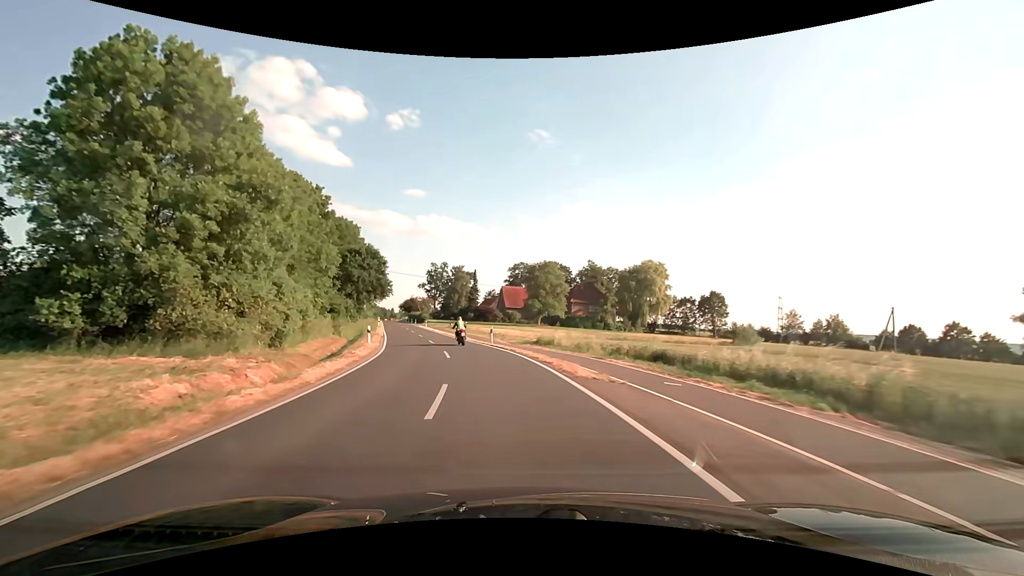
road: tertiary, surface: asphalt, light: Day
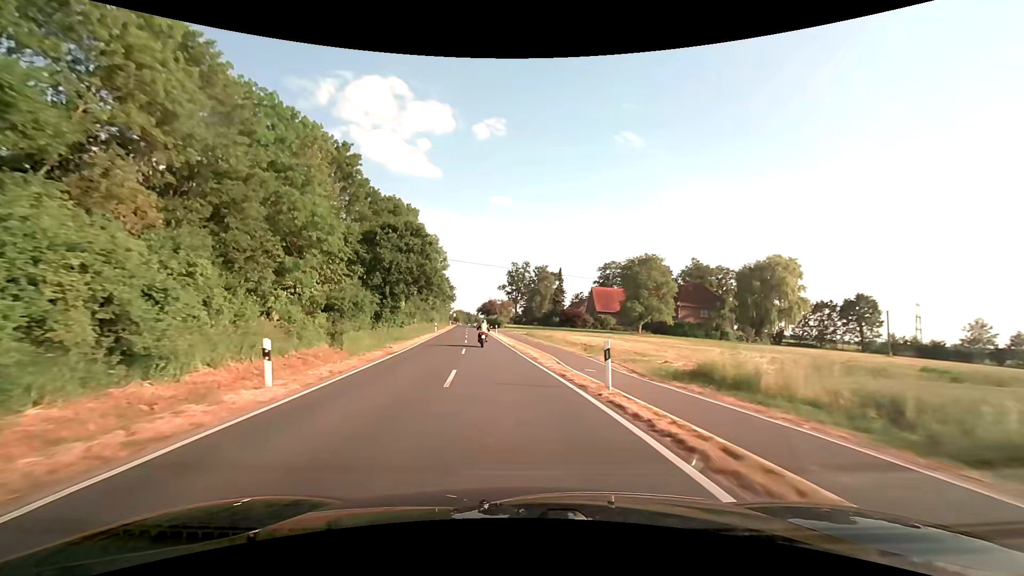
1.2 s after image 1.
(-1.8, +20.1) m; -10°
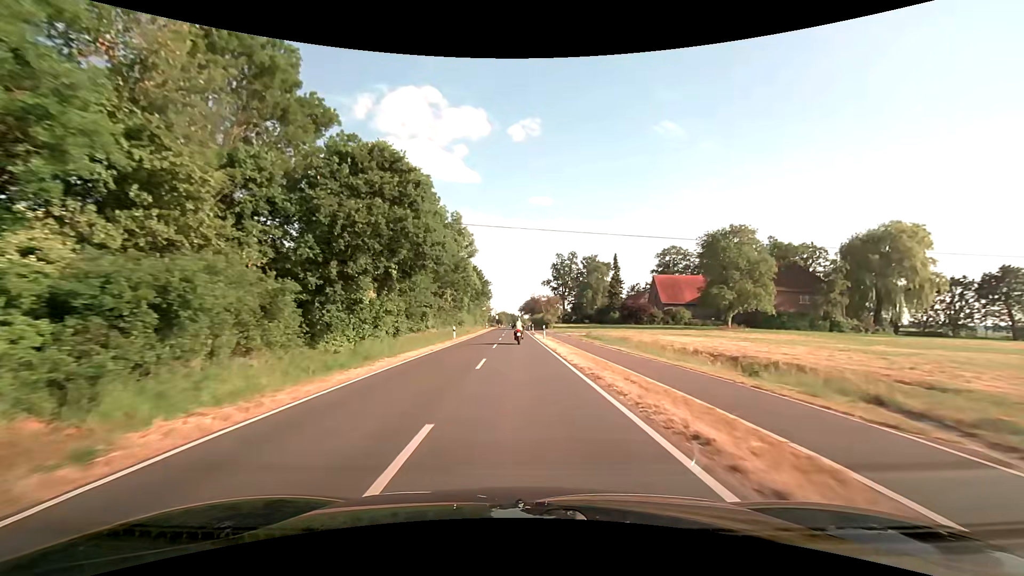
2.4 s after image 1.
(-1.2, +20.3) m; -5°
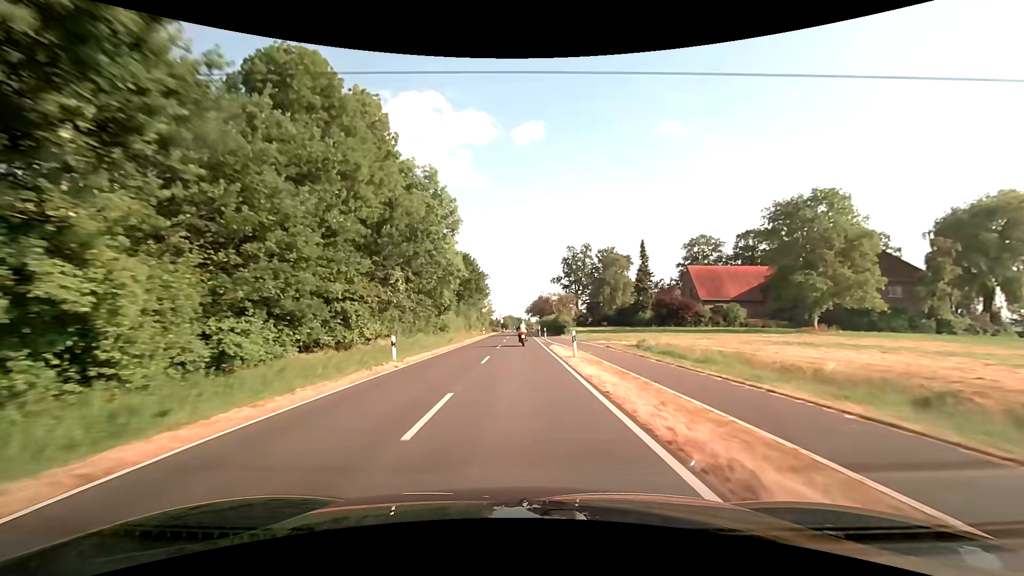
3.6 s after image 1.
(-0.2, +20.8) m; -1°
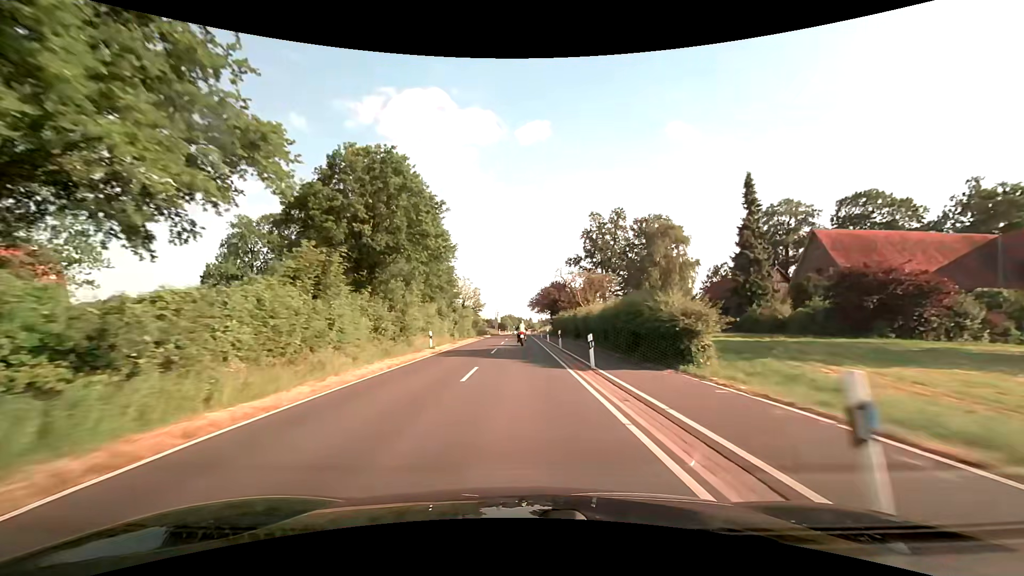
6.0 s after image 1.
(-0.4, +42.1) m; 0°
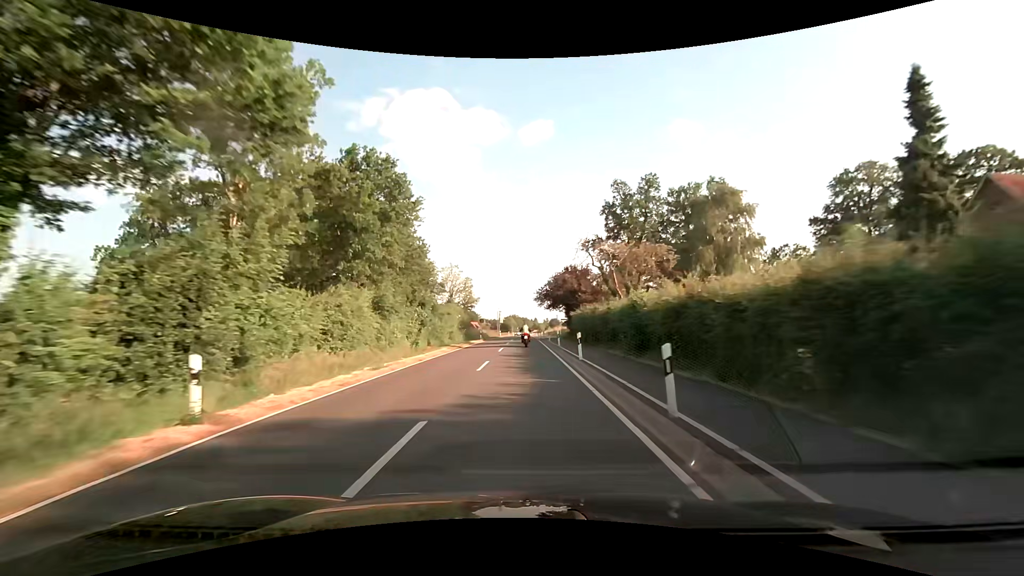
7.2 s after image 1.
(0.0, +20.8) m; -1°
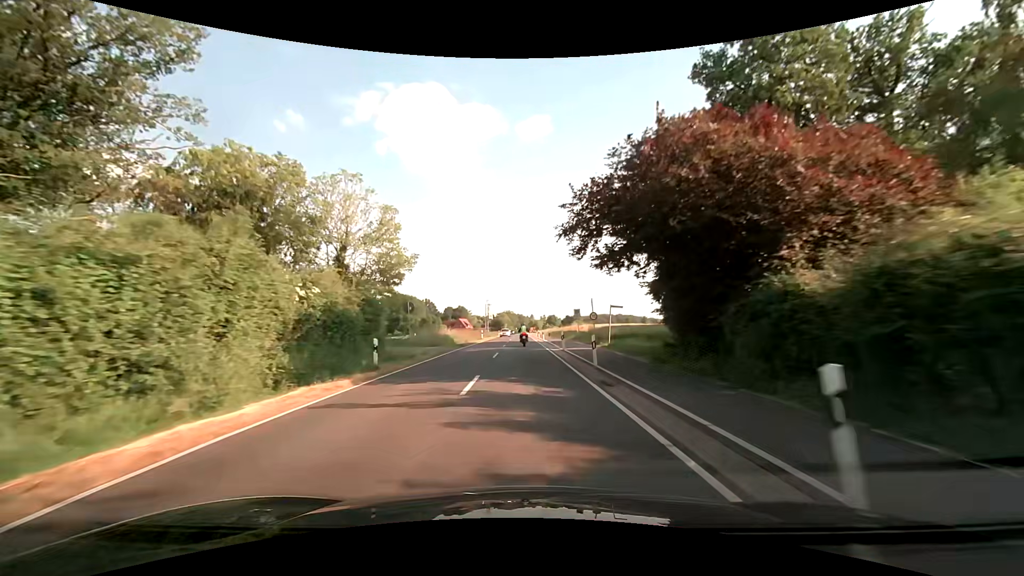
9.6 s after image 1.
(-0.1, +41.3) m; +1°
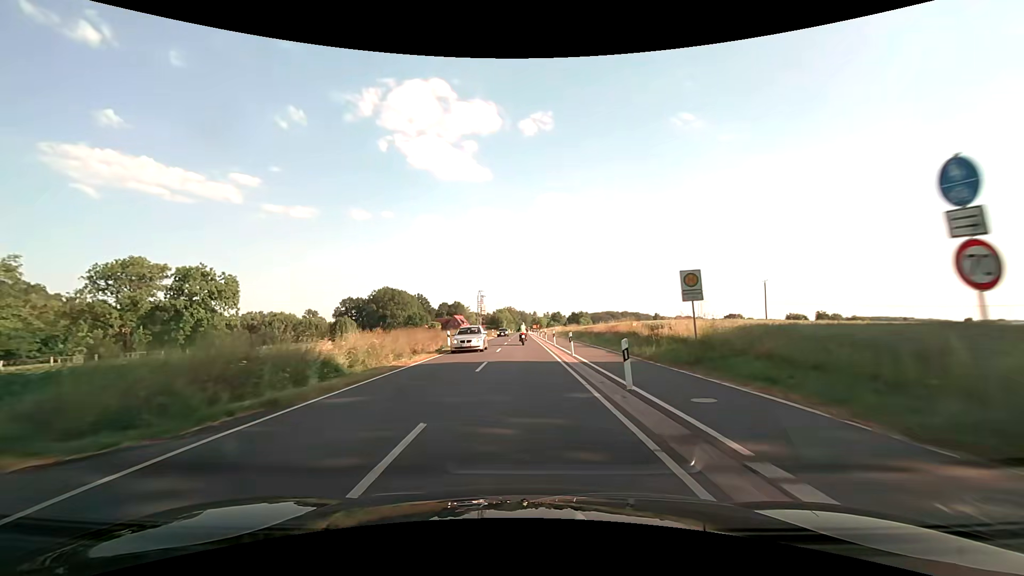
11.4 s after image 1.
(-0.1, +30.8) m; 0°
(0, +10) (0, +20) (0, +30) (0, +40) (0, +50) (0, +60) (0, +70) (0, +80) (0, +90) (0, +100) m
